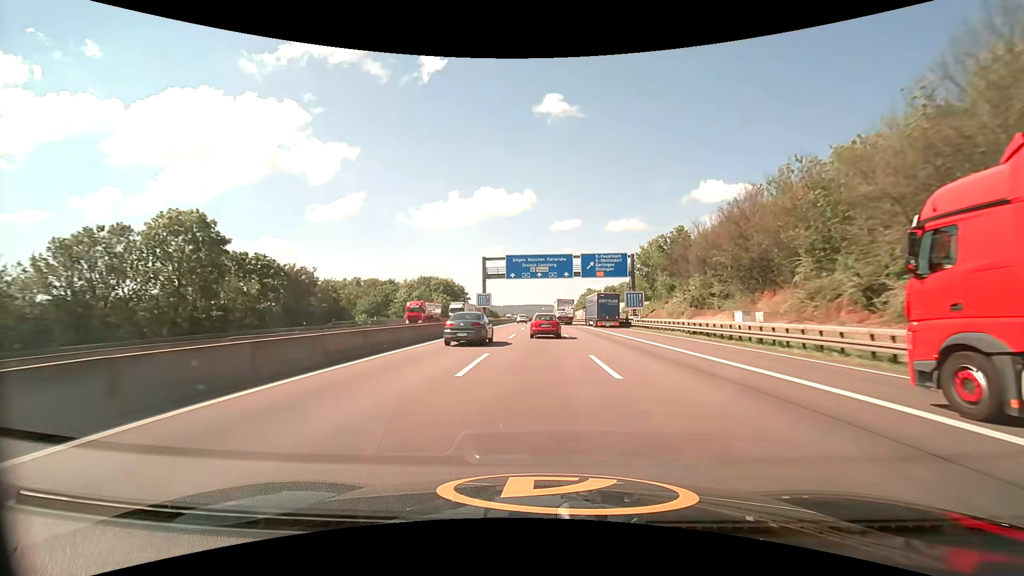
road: motorway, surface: asphalt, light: Day
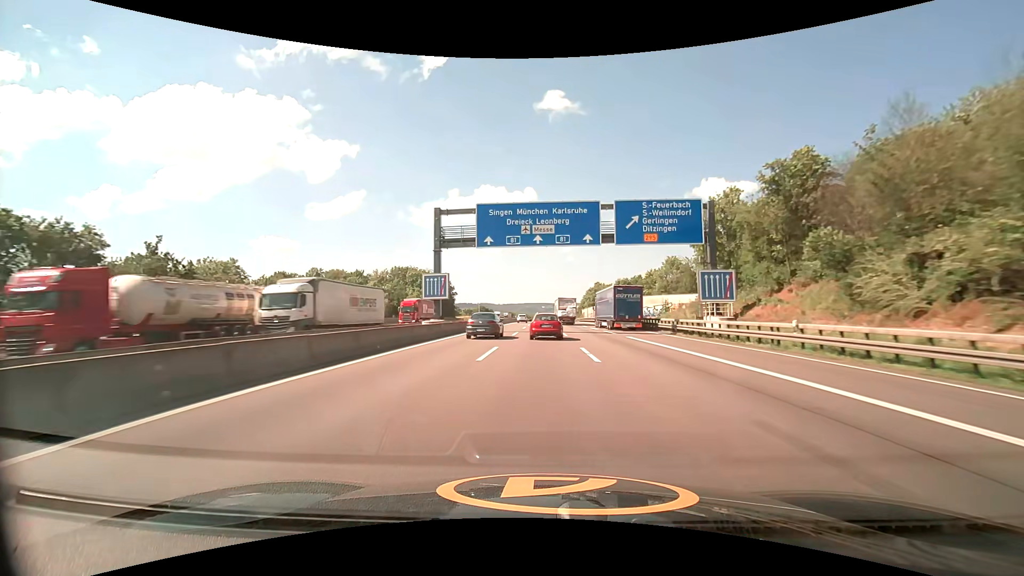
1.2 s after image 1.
(0.0, +32.3) m; 0°
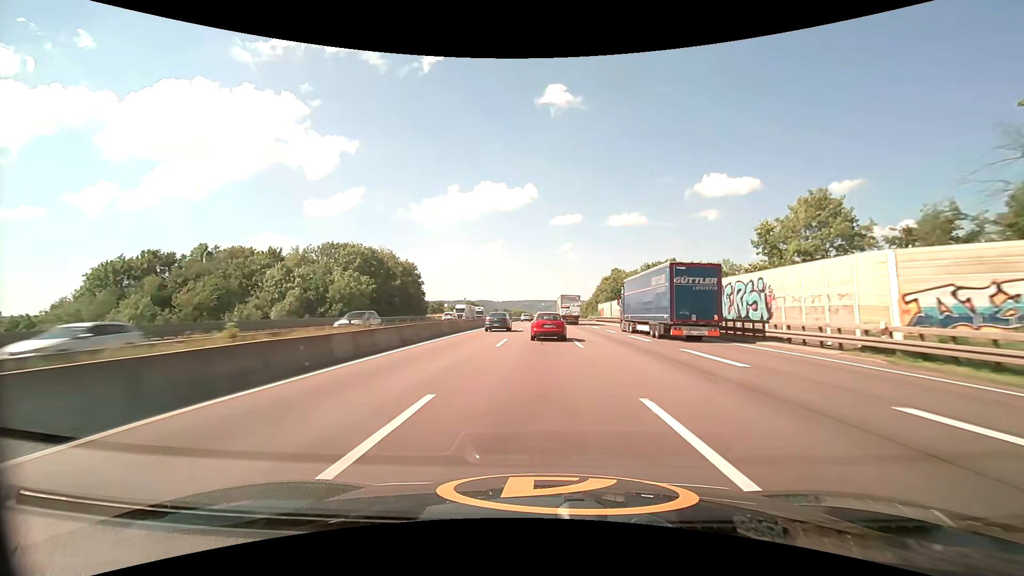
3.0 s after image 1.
(-0.1, +47.9) m; 0°
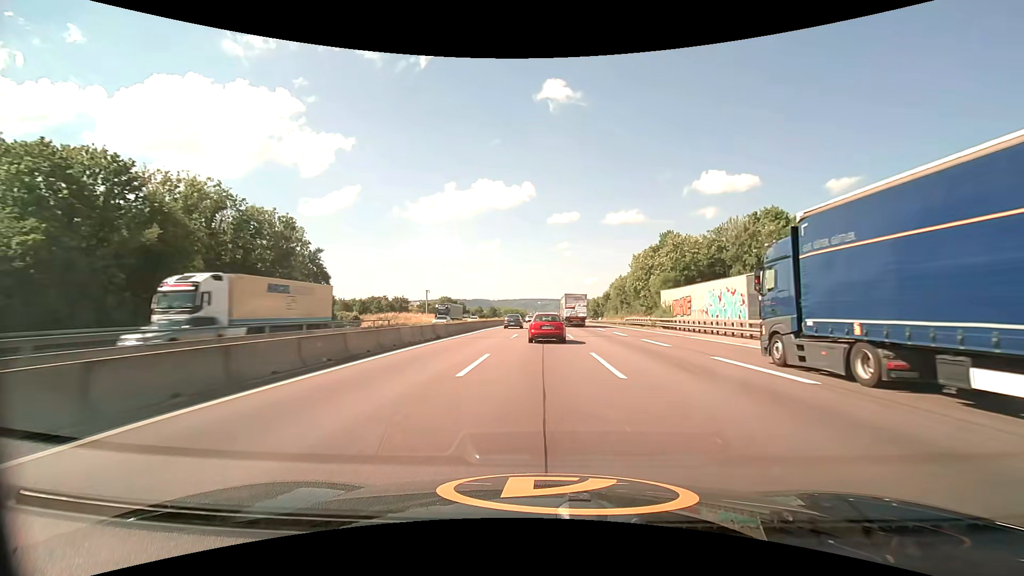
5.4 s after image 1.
(0.0, +63.4) m; 0°
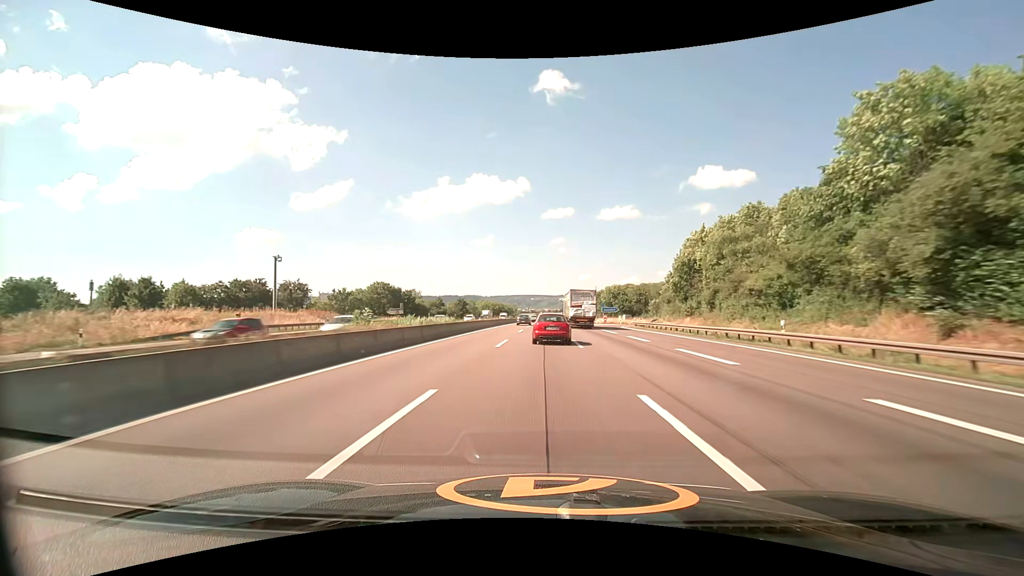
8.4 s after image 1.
(+0.6, +80.1) m; +1°
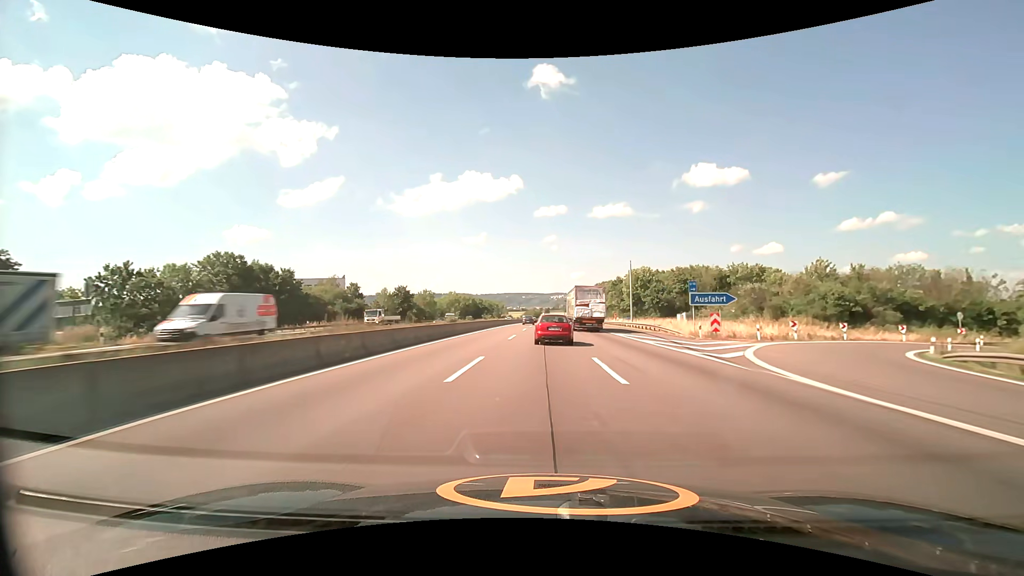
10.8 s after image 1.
(+0.5, +64.6) m; +1°
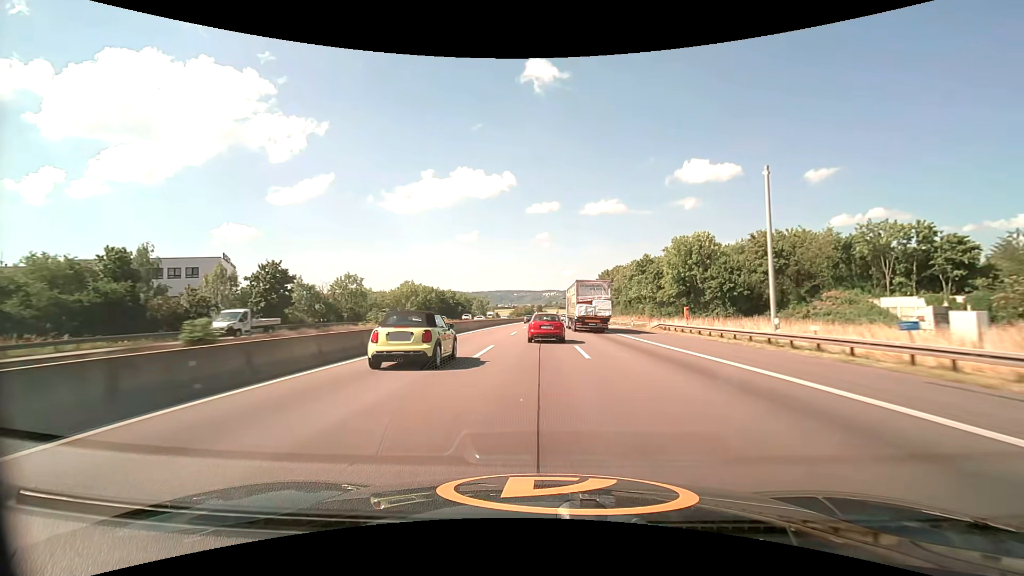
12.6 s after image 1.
(+0.5, +48.6) m; +1°
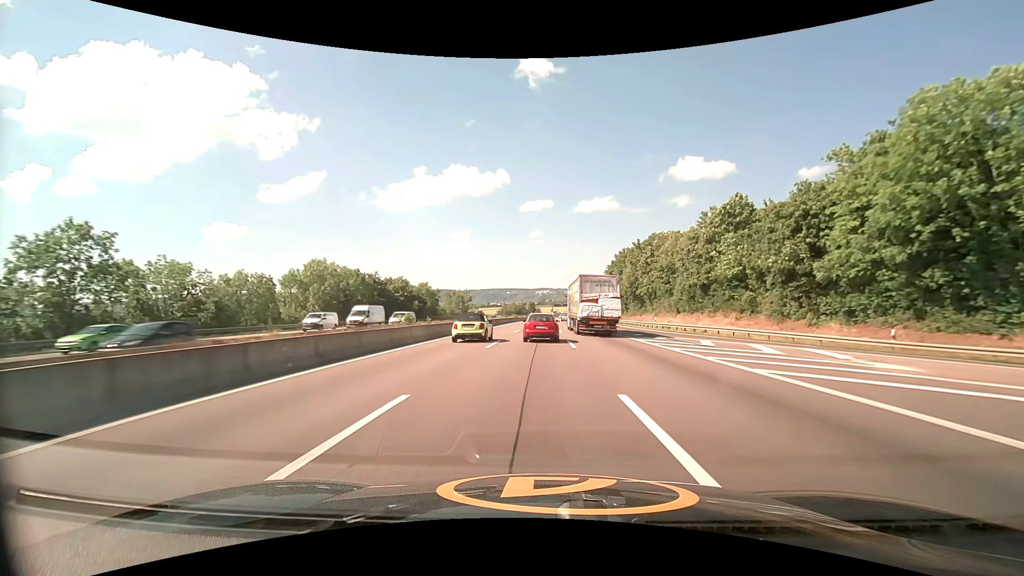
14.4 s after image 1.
(+0.4, +48.9) m; +1°
(0, +10) (0, +20) (0, +30) (0, +40) (0, +50) (0, +60) (+1, +70) (+1, +80) (+1, +90) (+1, +100) m
